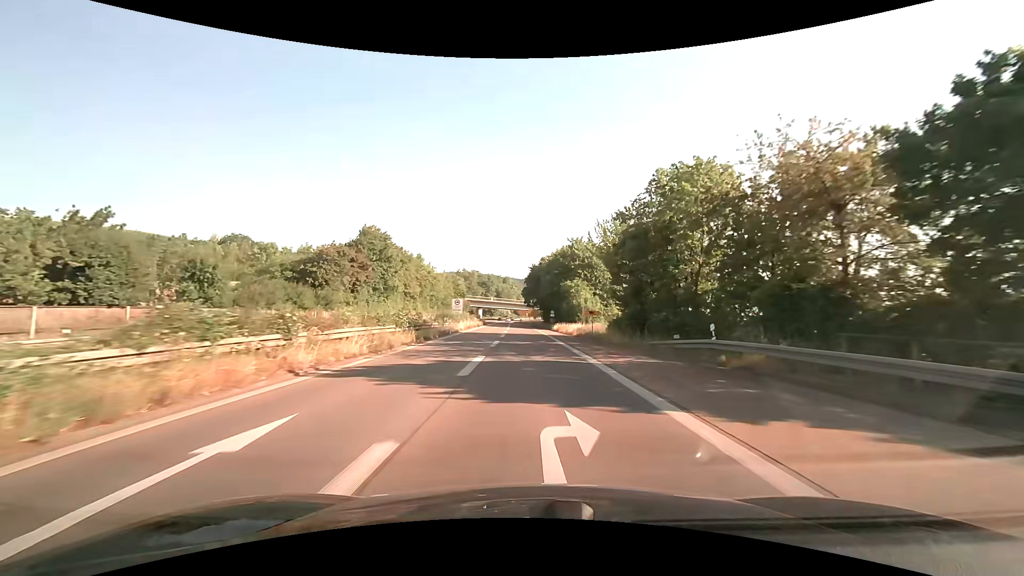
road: trunk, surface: asphalt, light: Day
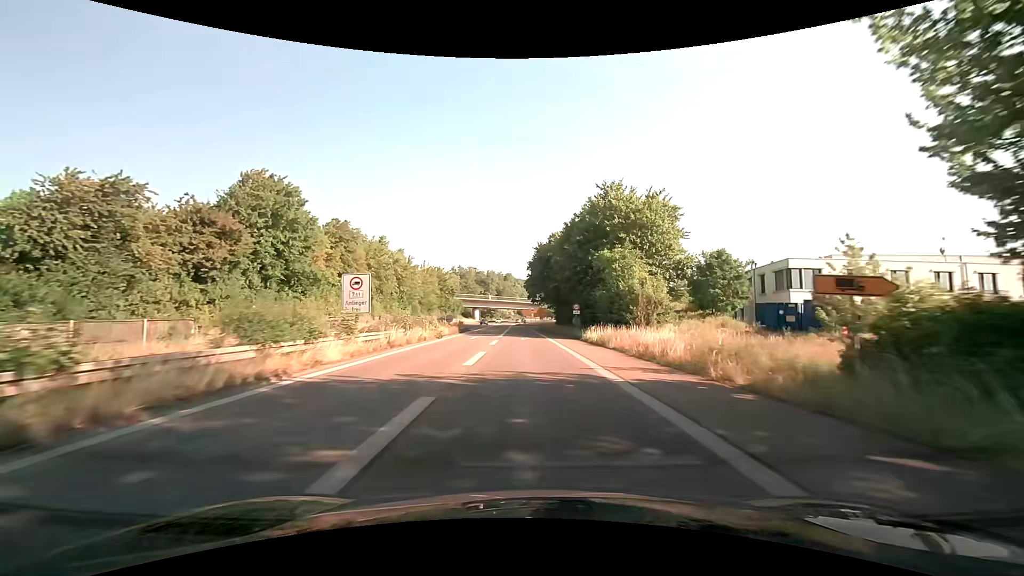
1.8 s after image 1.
(-0.2, +32.7) m; -1°
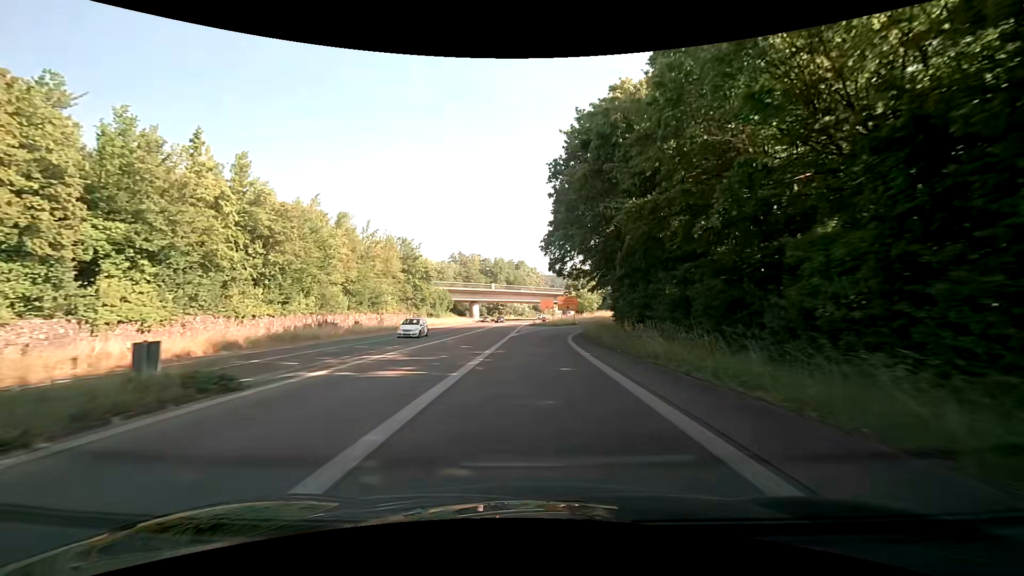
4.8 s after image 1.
(-0.5, +49.0) m; -2°
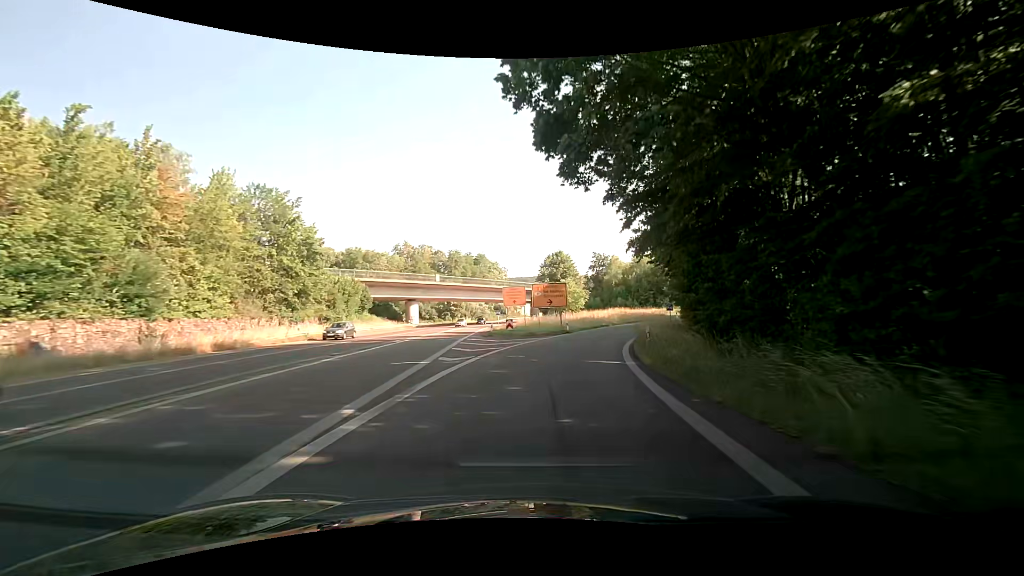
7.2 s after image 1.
(+0.7, +33.8) m; +4°
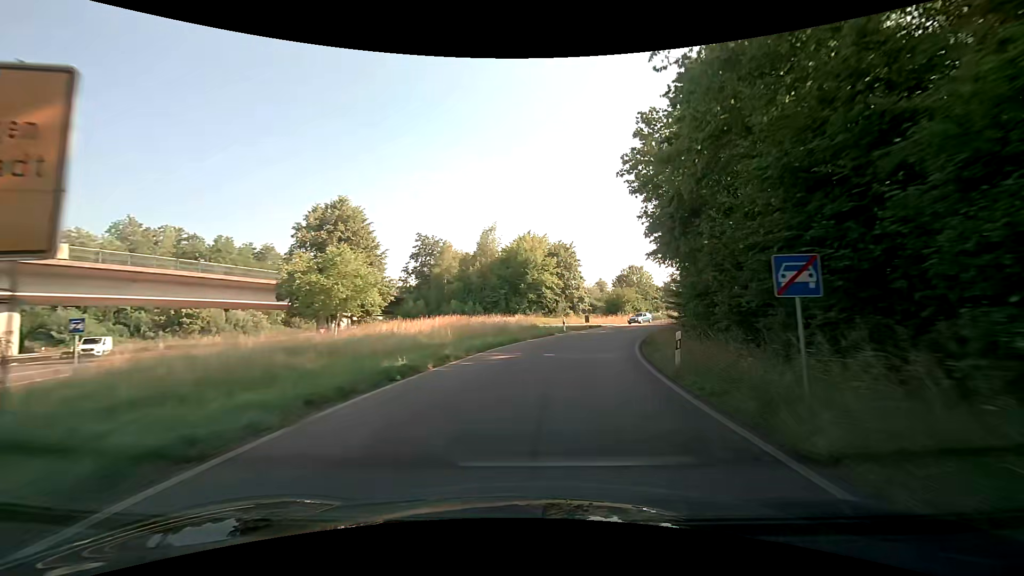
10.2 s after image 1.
(+6.1, +40.2) m; +19°
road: trunk_link
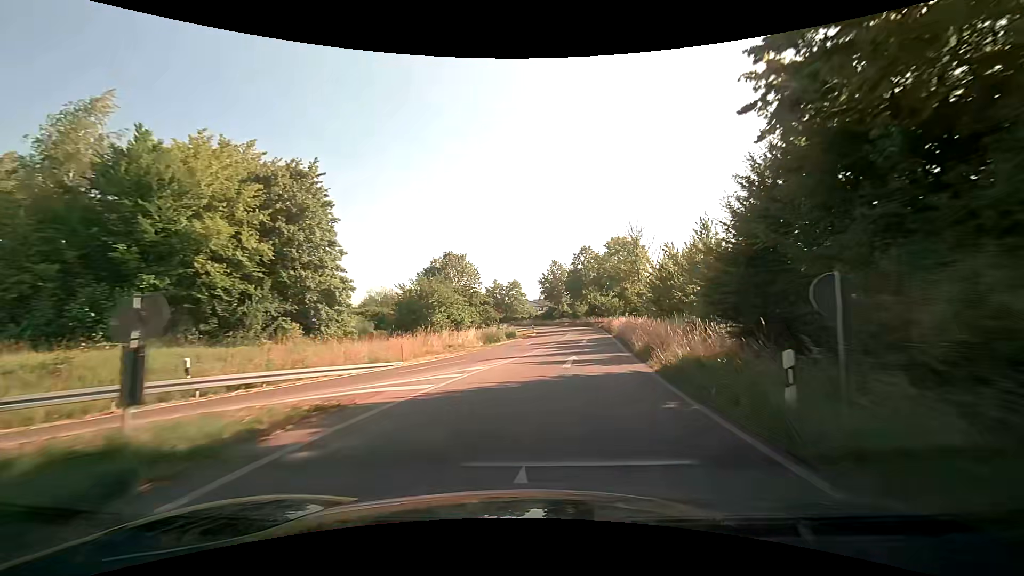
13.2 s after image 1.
(+7.6, +42.1) m; +21°
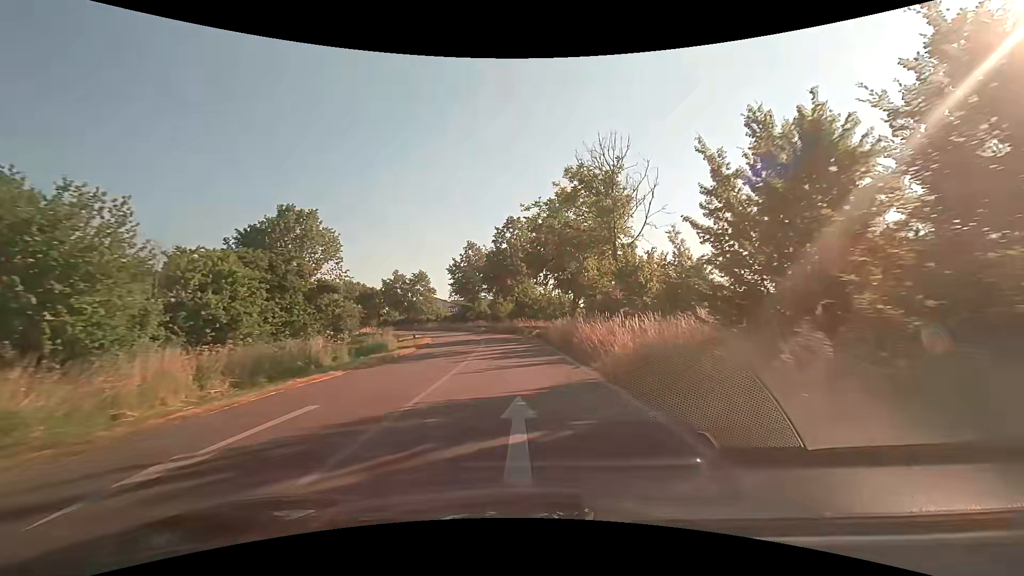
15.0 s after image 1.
(+2.5, +25.9) m; +9°
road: primary_link
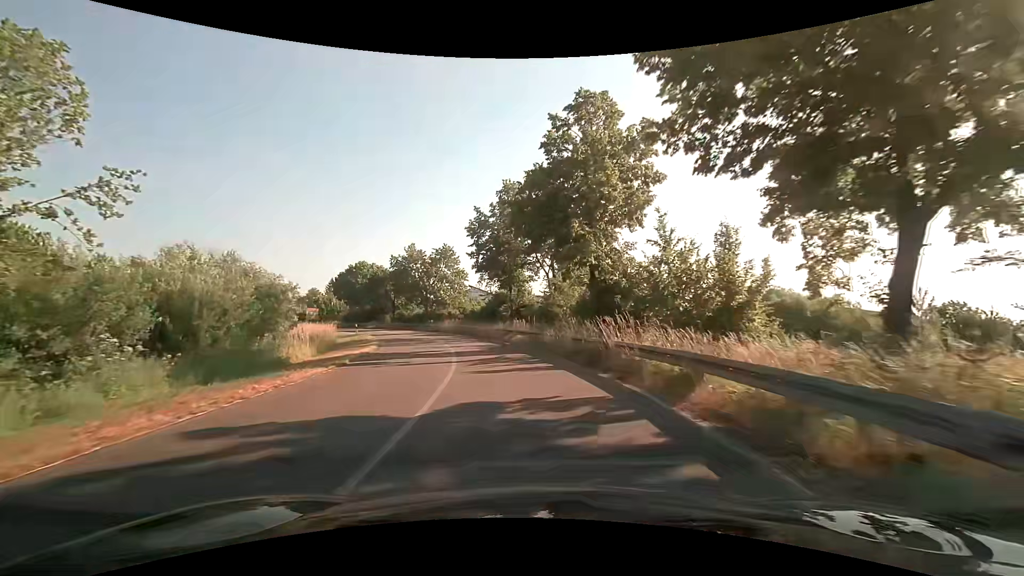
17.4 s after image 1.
(-1.0, +31.2) m; -6°
(0, +10) (-2, +20) (-3, +30) (-6, +39) (-9, +49) (-14, +58) (-19, +66) (-26, +74) (-33, +81) (-40, +88) m
